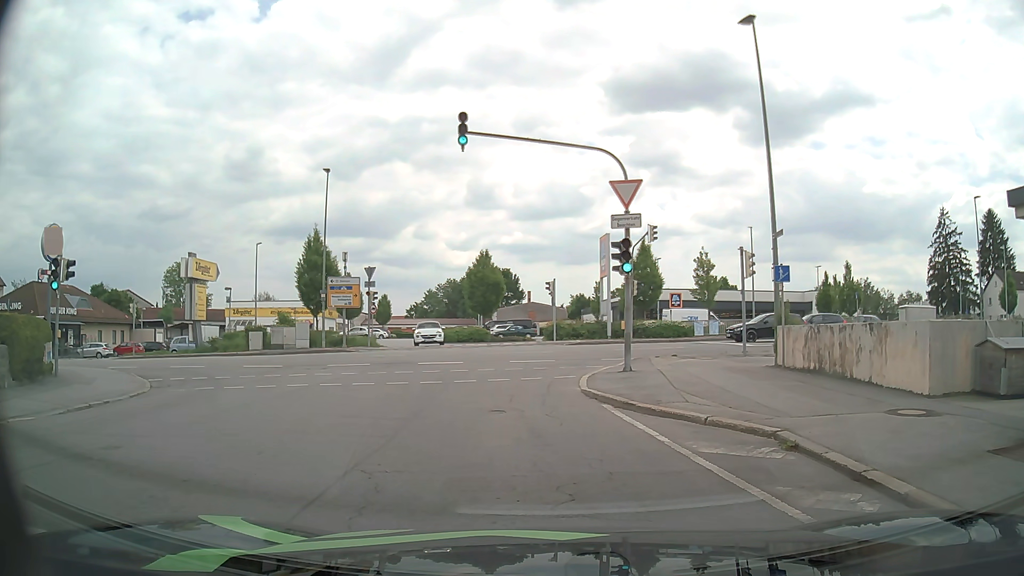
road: residential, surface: asphalt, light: Day
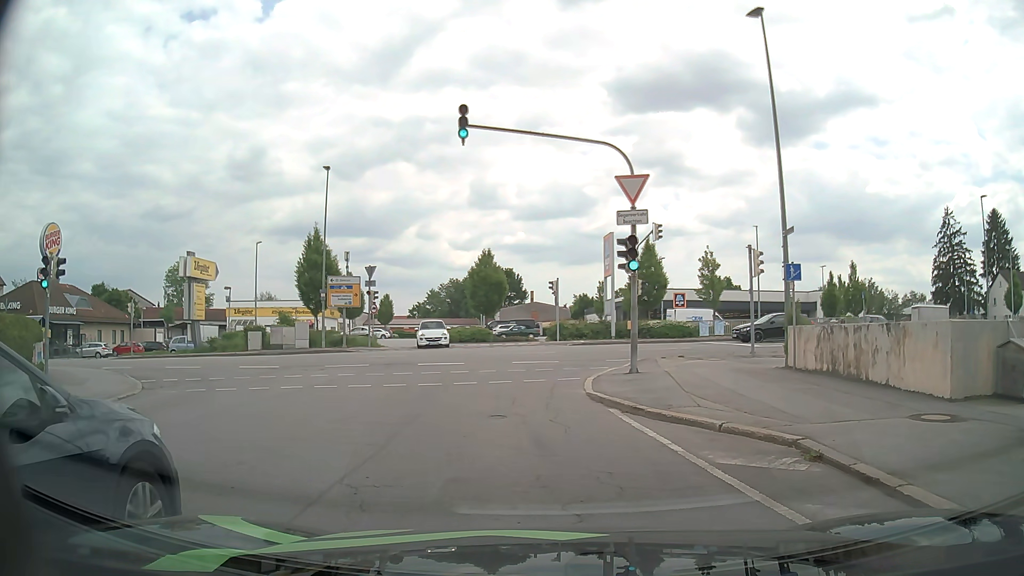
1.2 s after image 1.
(0.0, +0.6) m; 0°
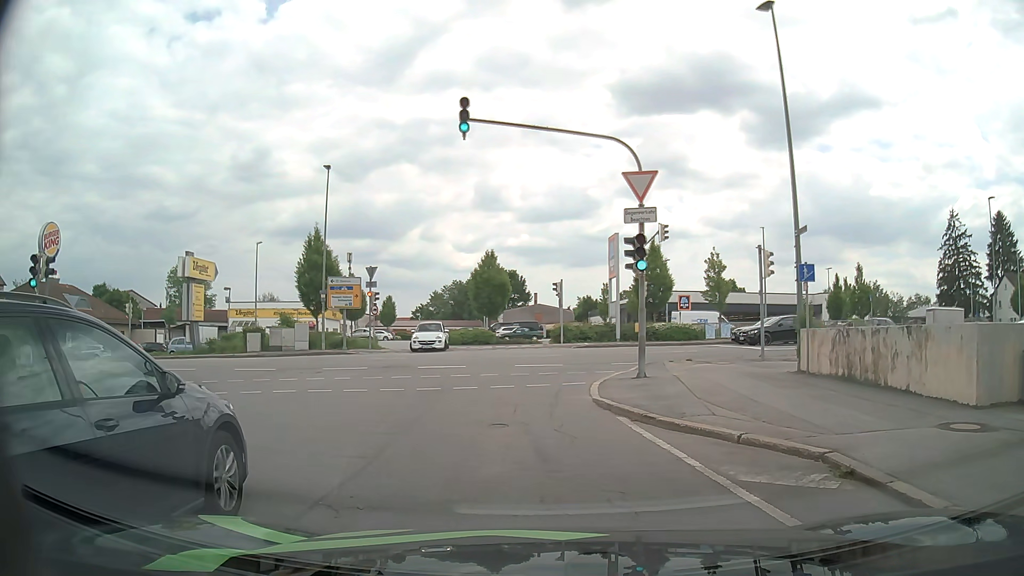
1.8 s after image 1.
(0.0, +0.7) m; 0°
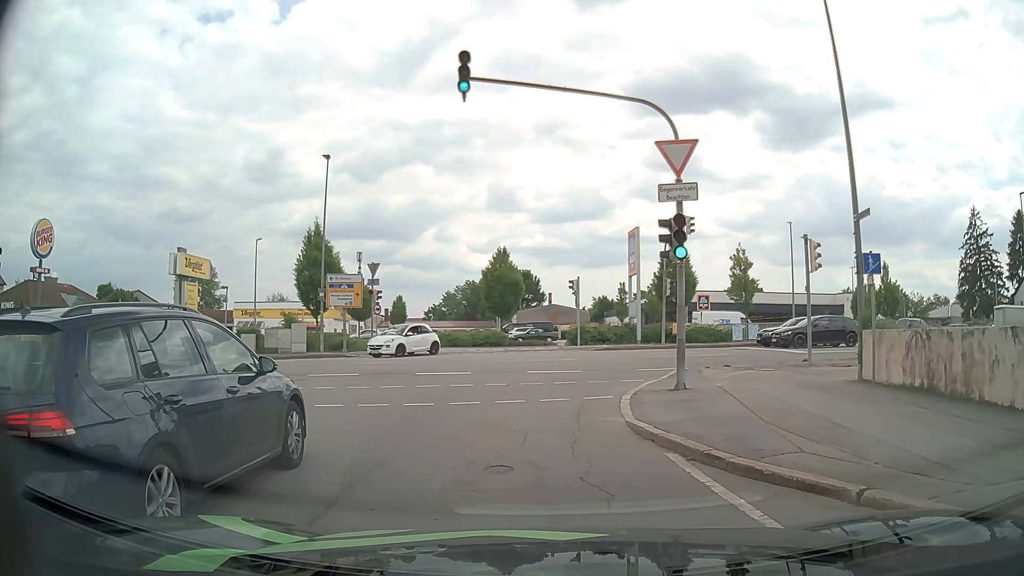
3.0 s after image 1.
(0.0, +2.9) m; -1°
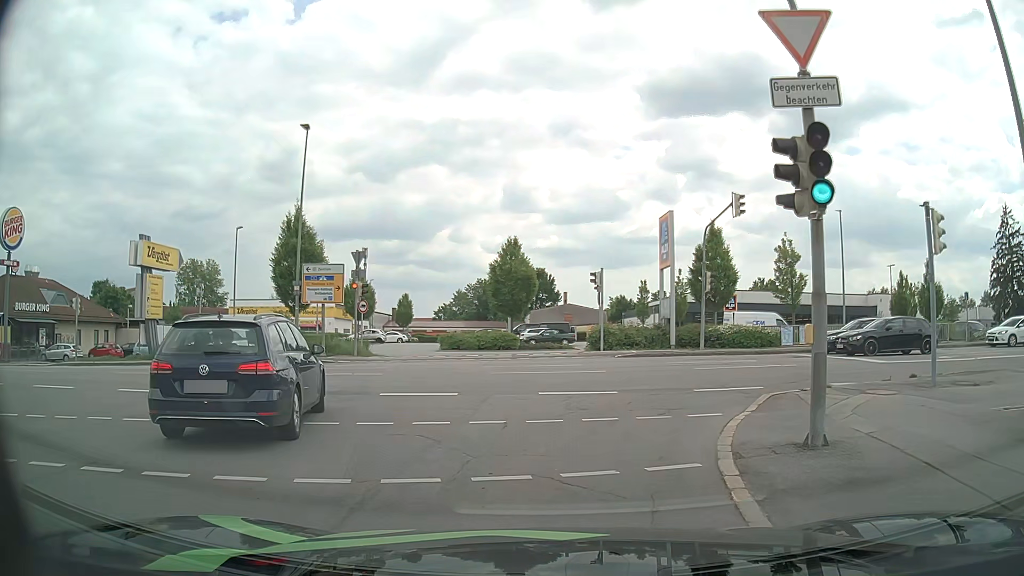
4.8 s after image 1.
(-0.1, +5.8) m; -1°
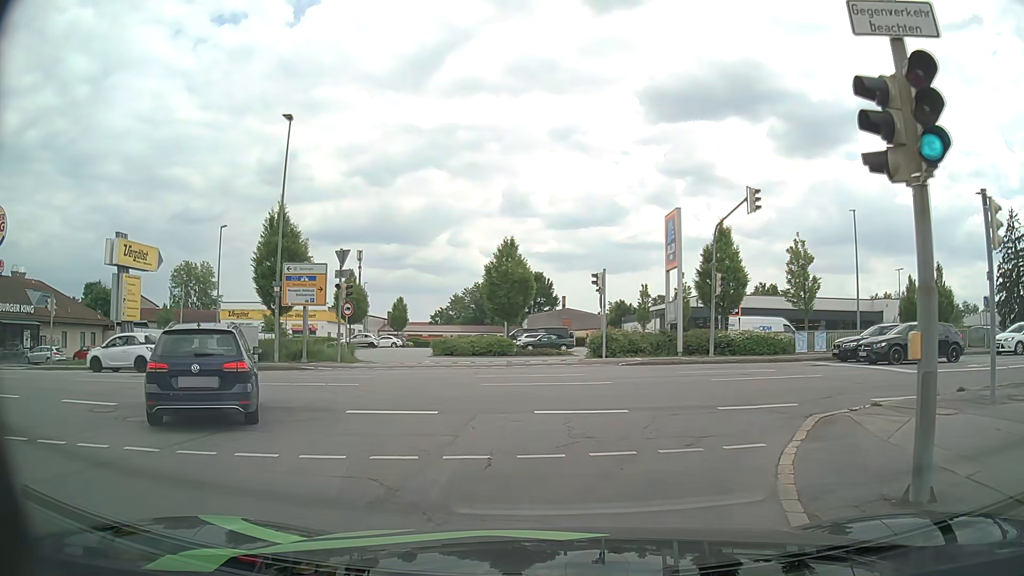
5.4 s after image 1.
(0.0, +2.1) m; 0°
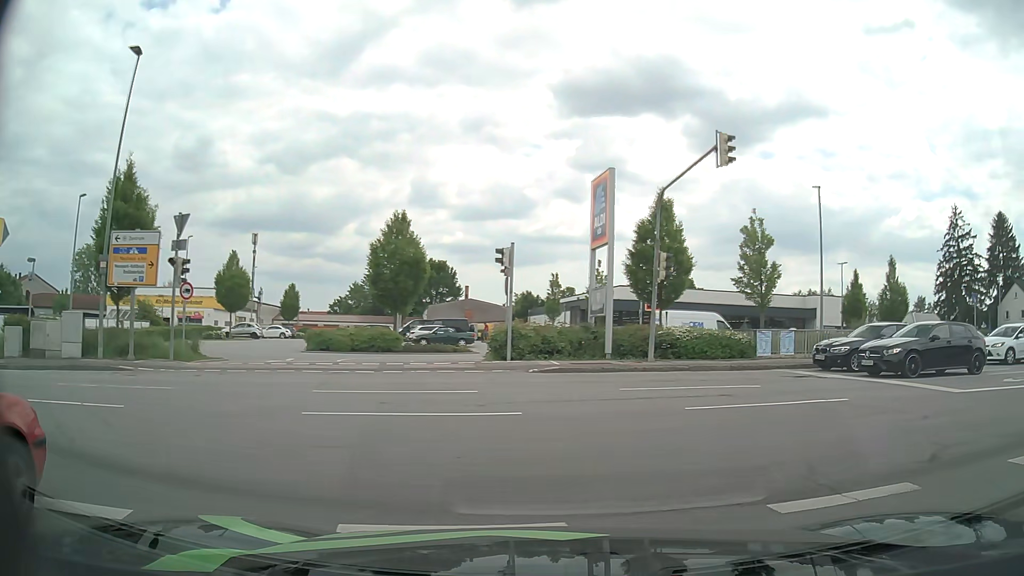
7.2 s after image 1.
(+0.3, +6.7) m; +7°
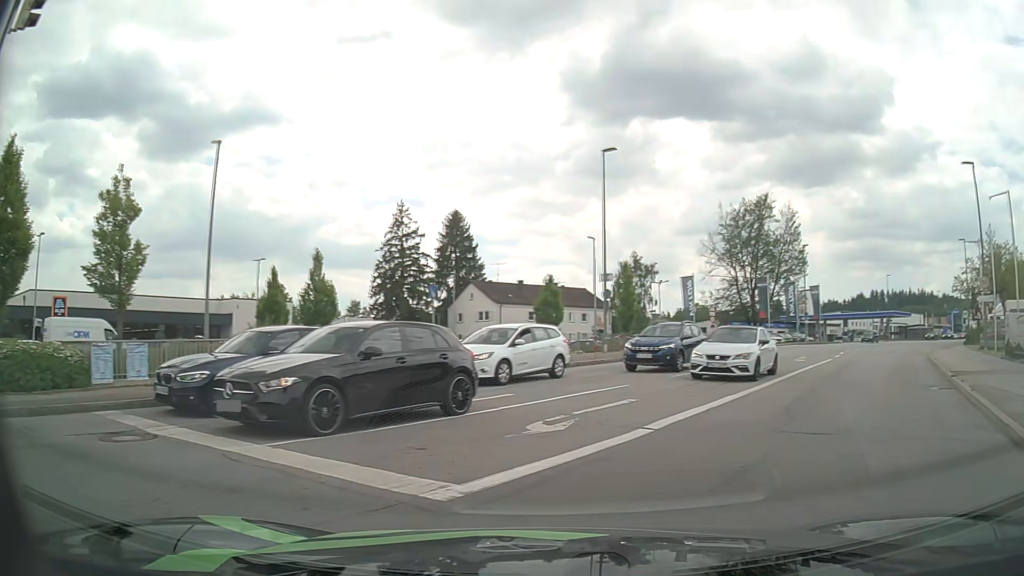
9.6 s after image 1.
(+3.6, +8.1) m; +48°
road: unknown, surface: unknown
(+3, +9) (+9, +18) (+14, +26) (+20, +35) (+25, +43) (+31, +51) (+37, +59) (+44, +66) (+51, +74) (+58, +81) m
